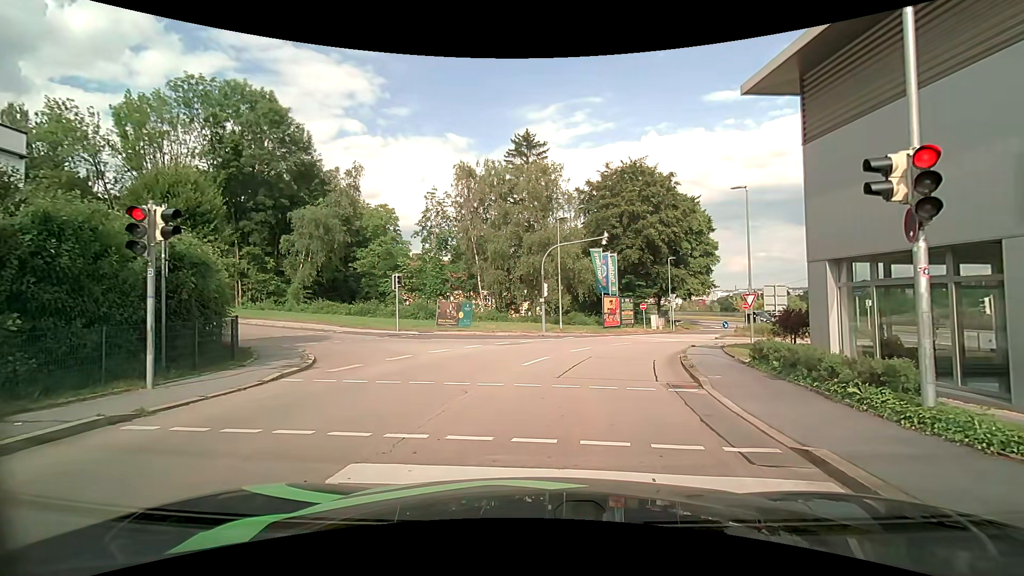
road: tertiary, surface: asphalt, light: Day
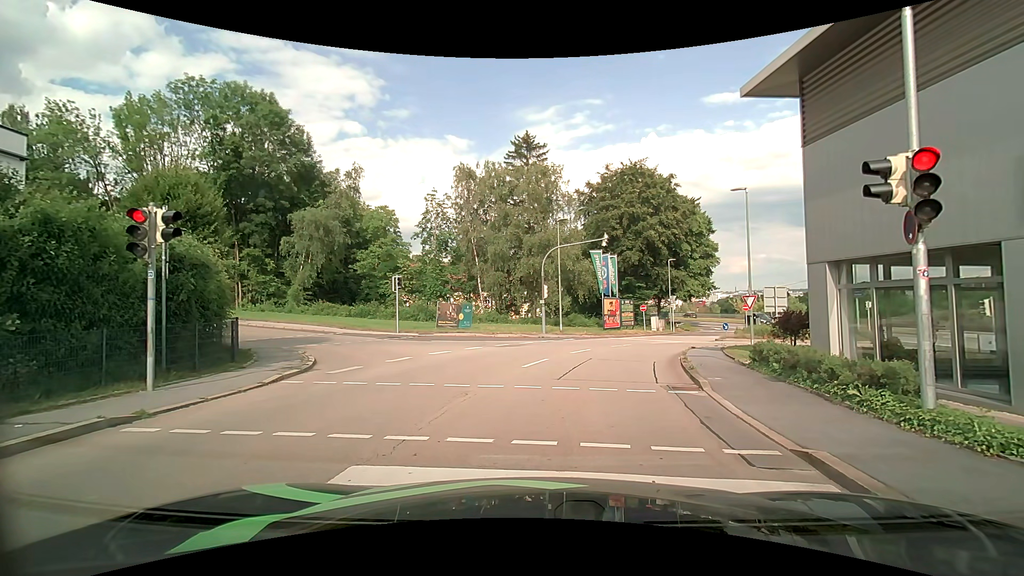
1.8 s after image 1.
(0.0, +0.1) m; 0°
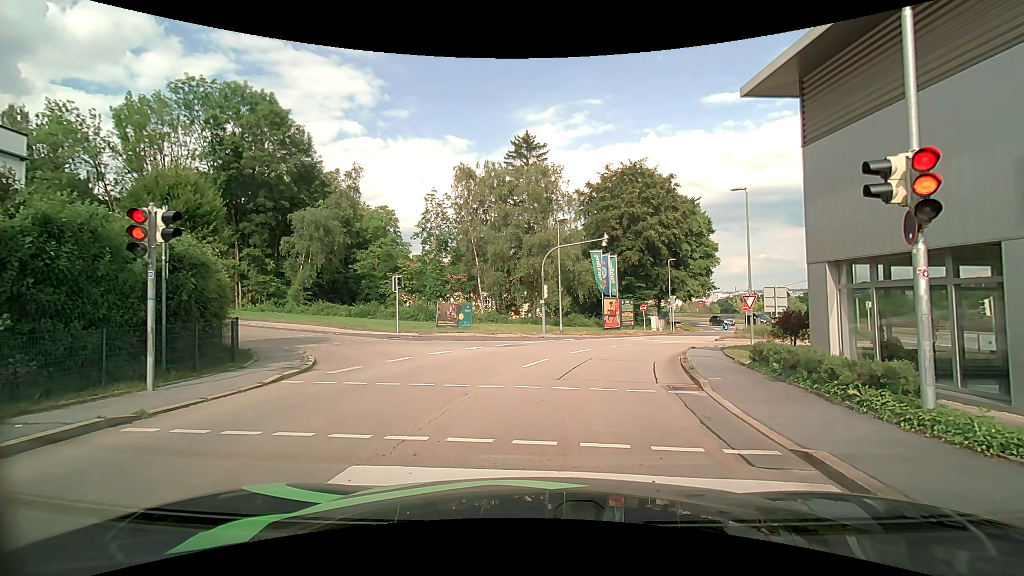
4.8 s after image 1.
(0.0, 0.0) m; 0°
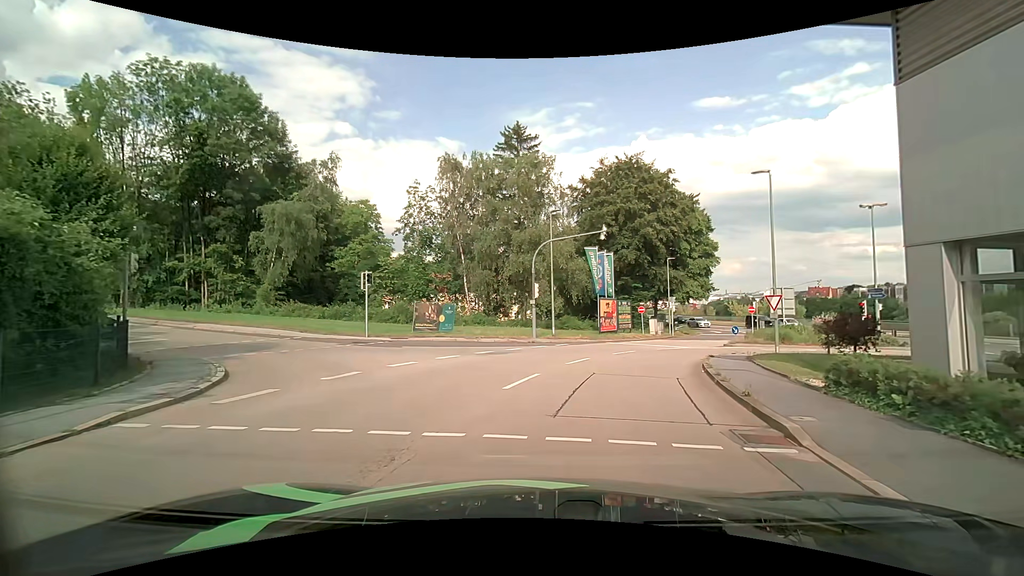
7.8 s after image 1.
(0.0, +4.2) m; 0°
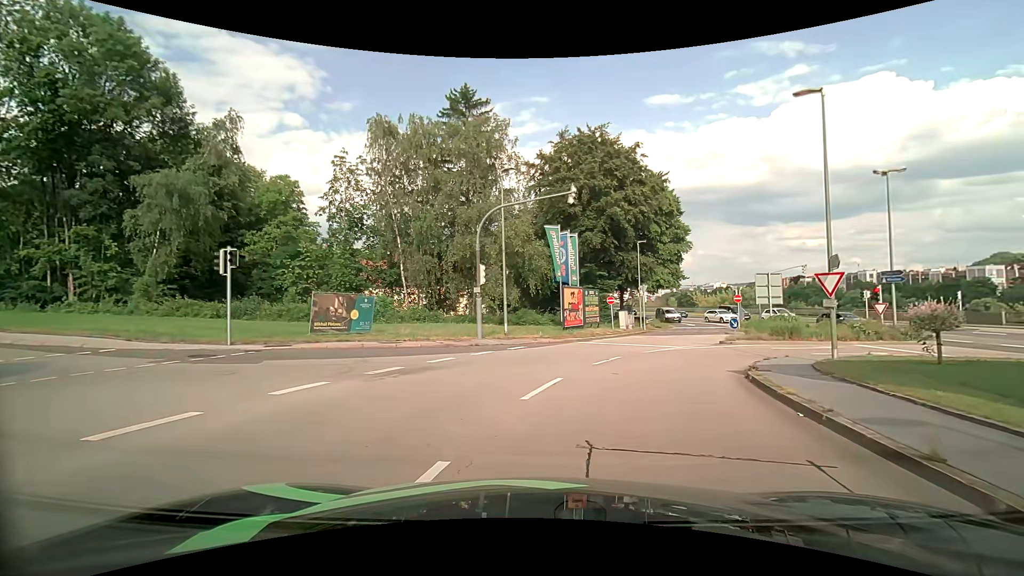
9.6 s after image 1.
(+0.4, +8.2) m; +5°
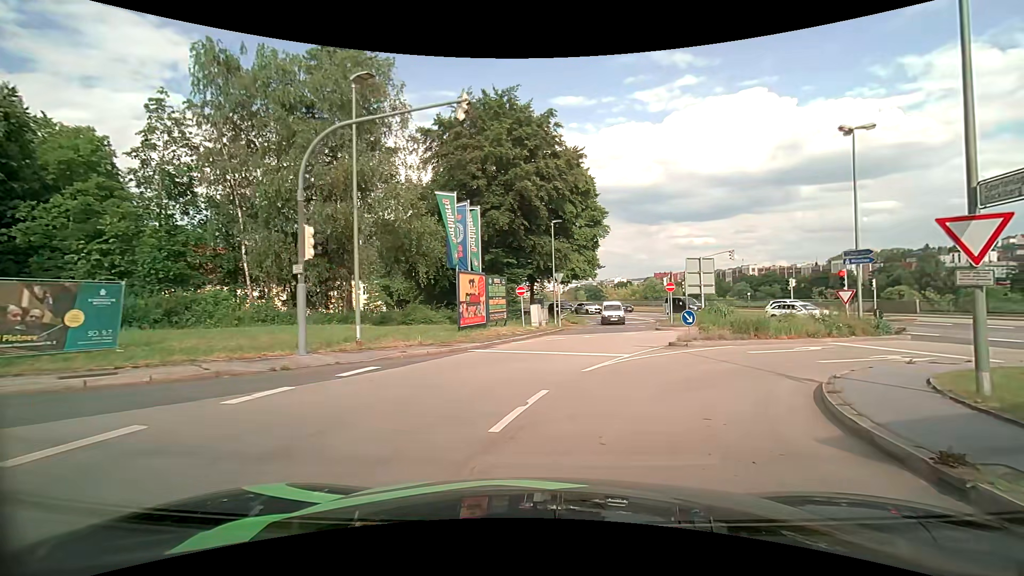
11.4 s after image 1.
(+0.7, +8.8) m; +11°
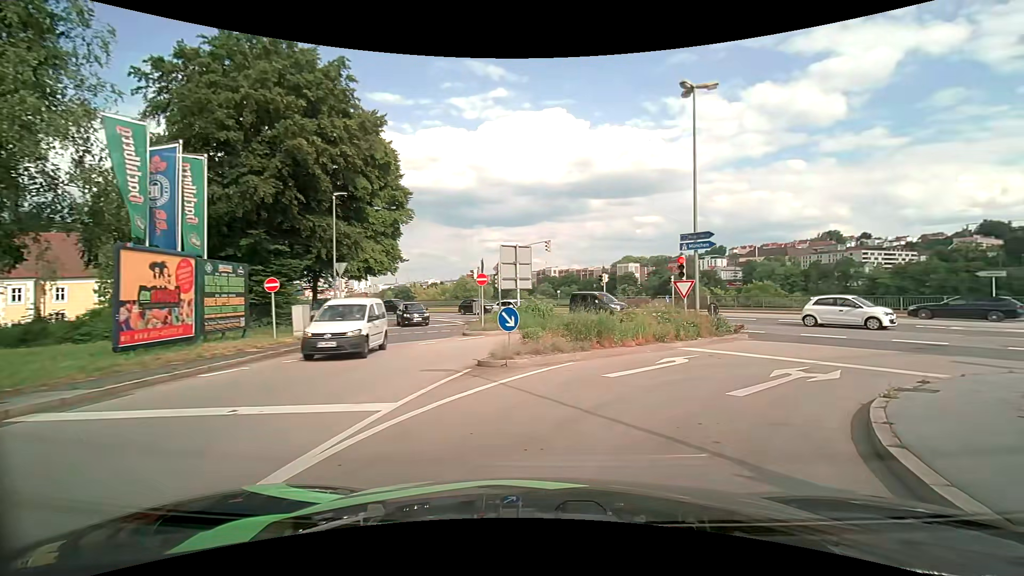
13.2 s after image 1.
(+1.4, +8.3) m; +20°
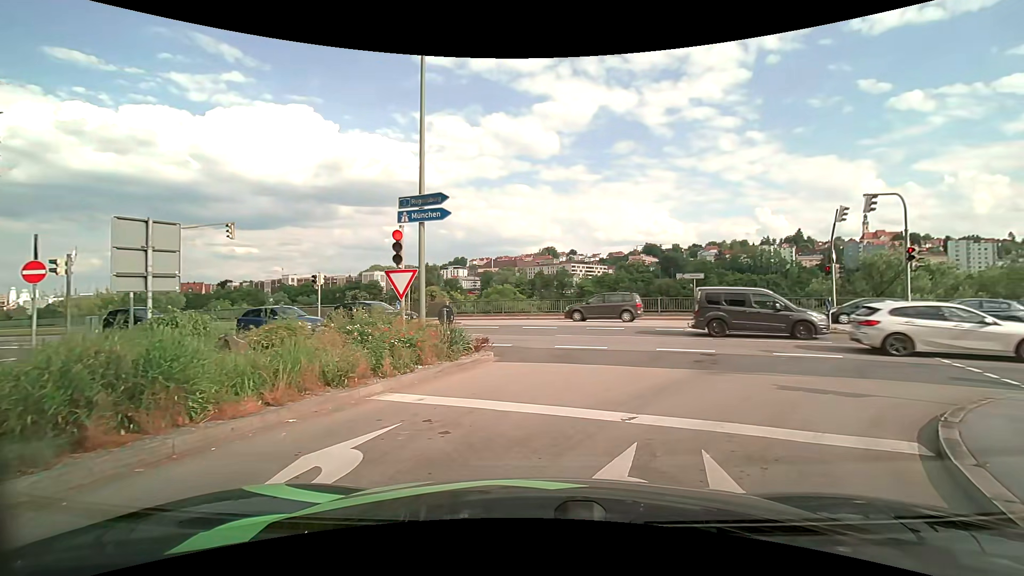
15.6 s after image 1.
(+2.1, +7.9) m; +29°
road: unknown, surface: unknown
(+3, +9) (+11, +15) (+21, +14) (+30, +11) (+40, +8) (+49, +5) (+59, +2) (+68, -1) (+78, -4) (+87, -7) m
